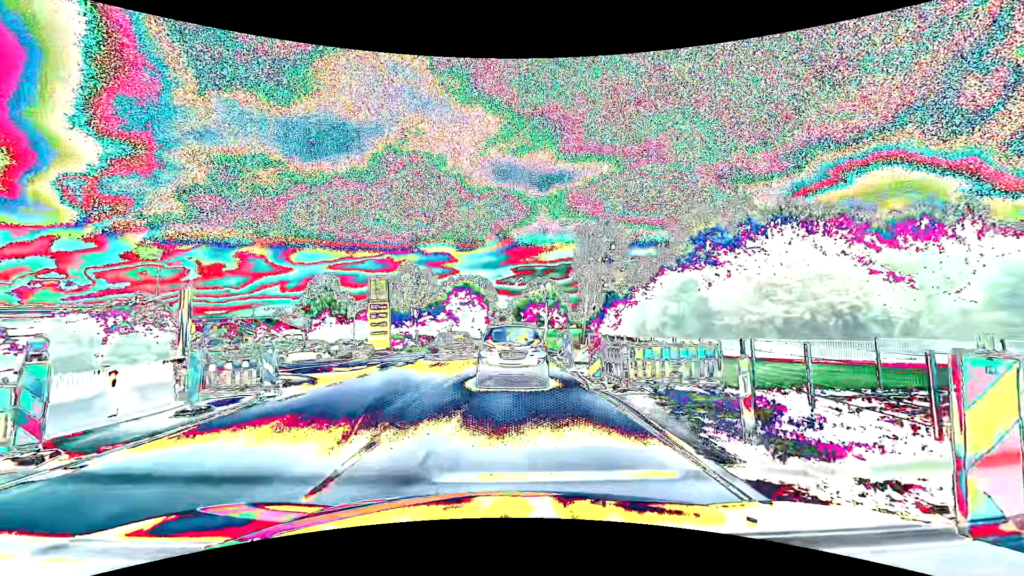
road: primary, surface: asphalt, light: Day
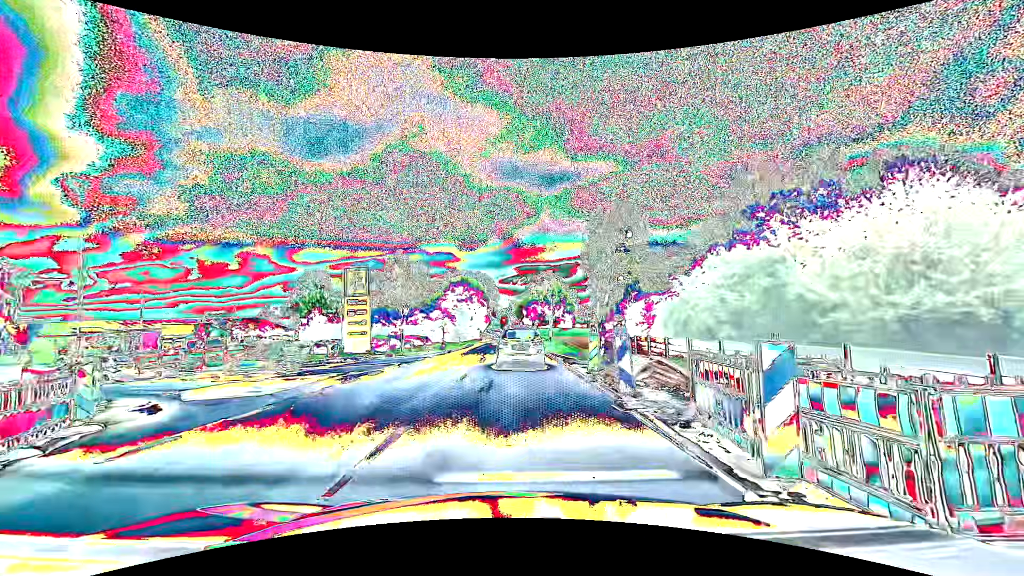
(0.0, +8.3) m; 0°
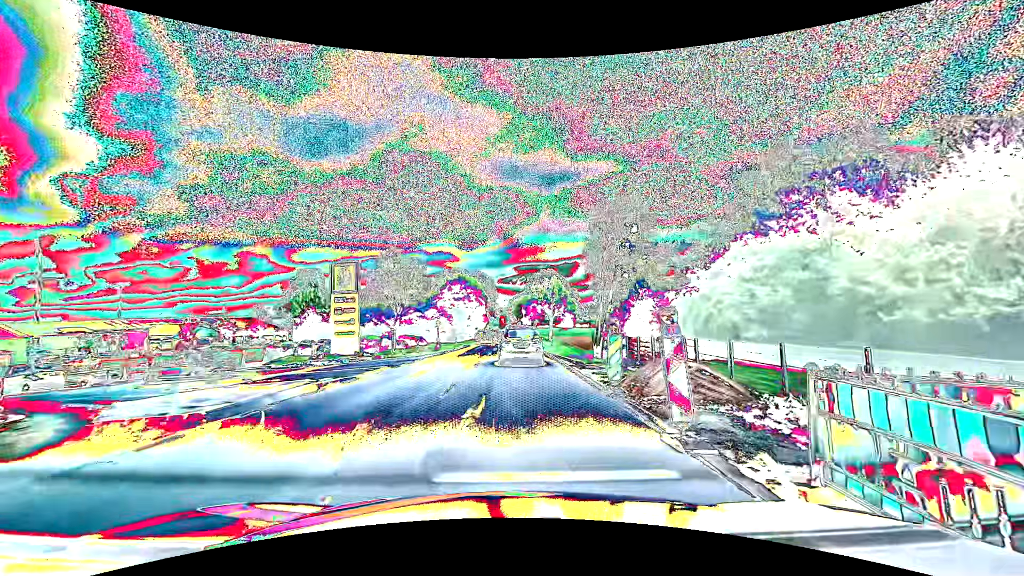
(0.0, +3.1) m; 0°
(0, +10) (0, +20) (+1, +30) (+1, +40) (+1, +50) (+1, +60) (+1, +70) (+2, +80) (+2, +90) (+2, +100) m
